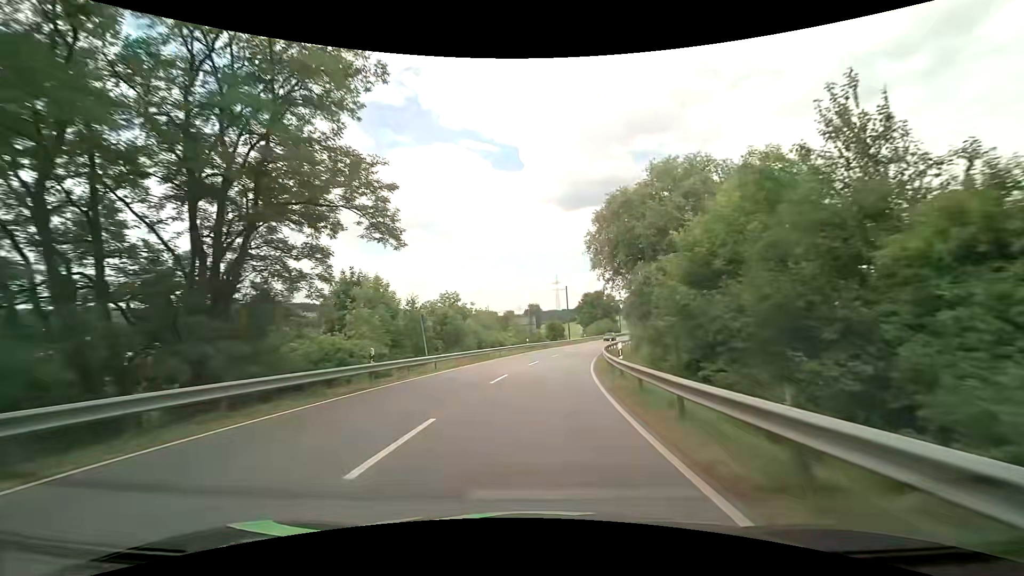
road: secondary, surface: asphalt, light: Day
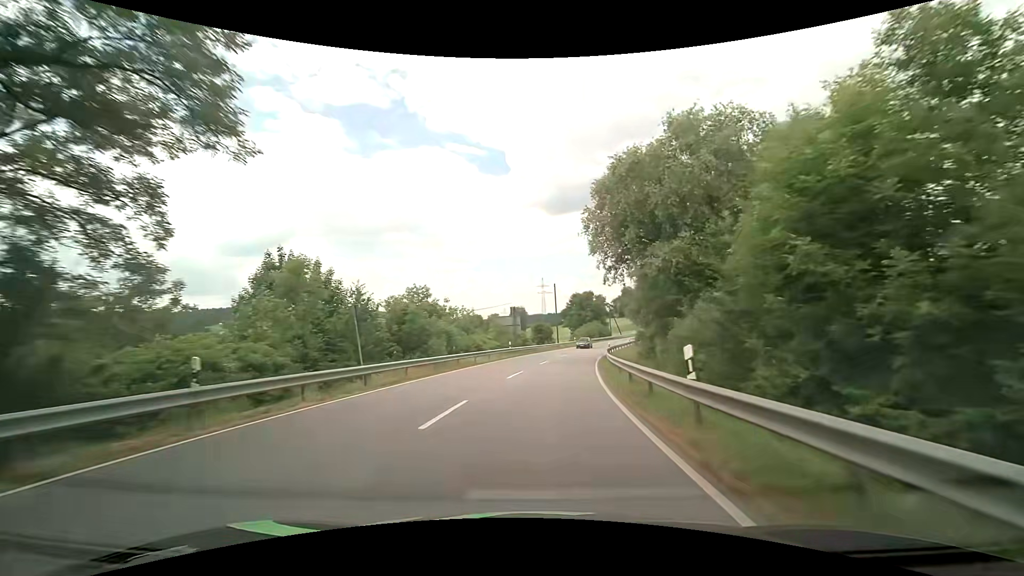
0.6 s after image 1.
(+0.1, +8.9) m; +1°
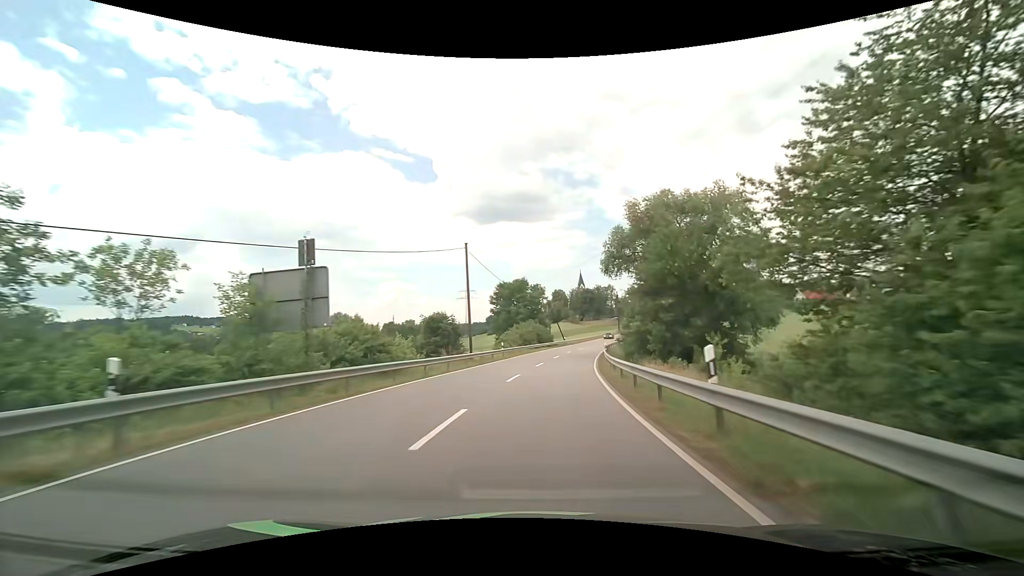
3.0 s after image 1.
(+3.1, +37.1) m; +9°
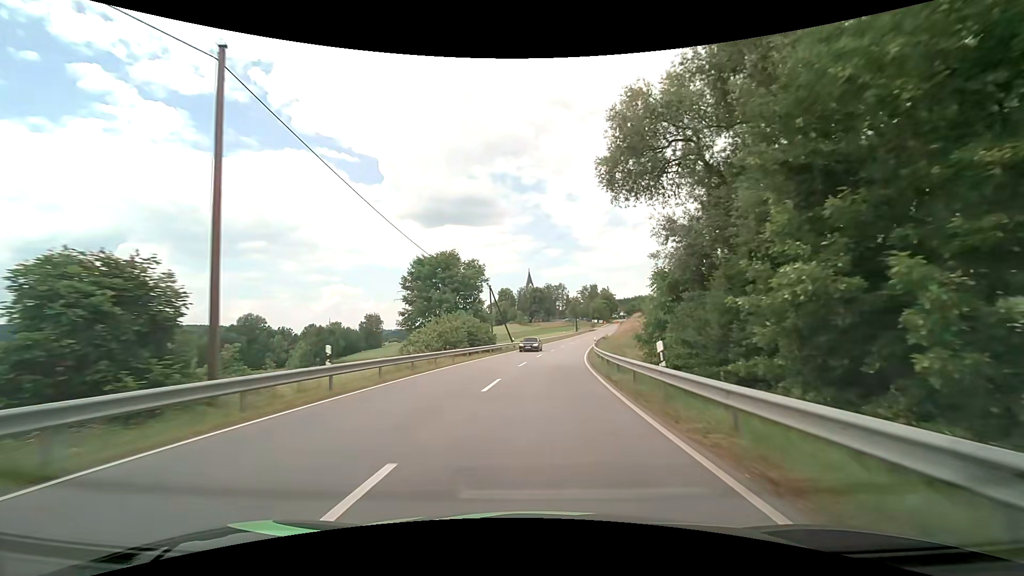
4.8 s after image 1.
(+1.5, +28.6) m; +6°
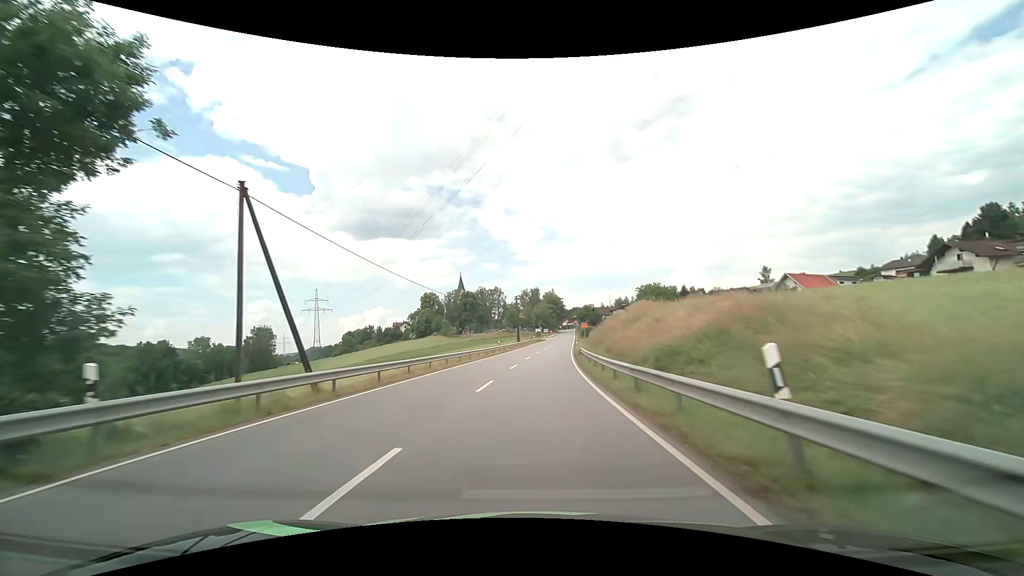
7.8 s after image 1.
(+3.0, +46.4) m; +7°
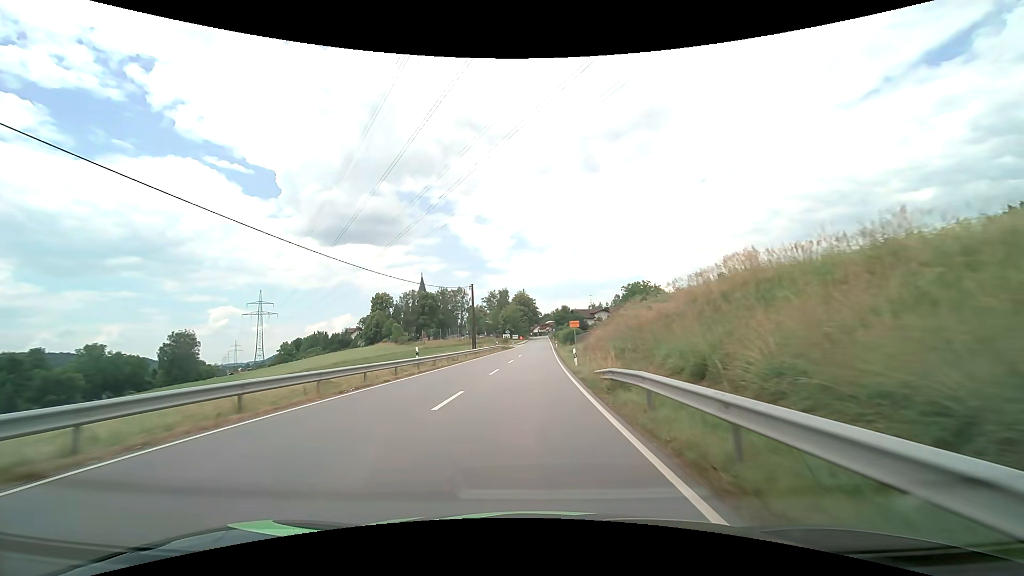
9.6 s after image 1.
(+0.9, +27.7) m; +4°
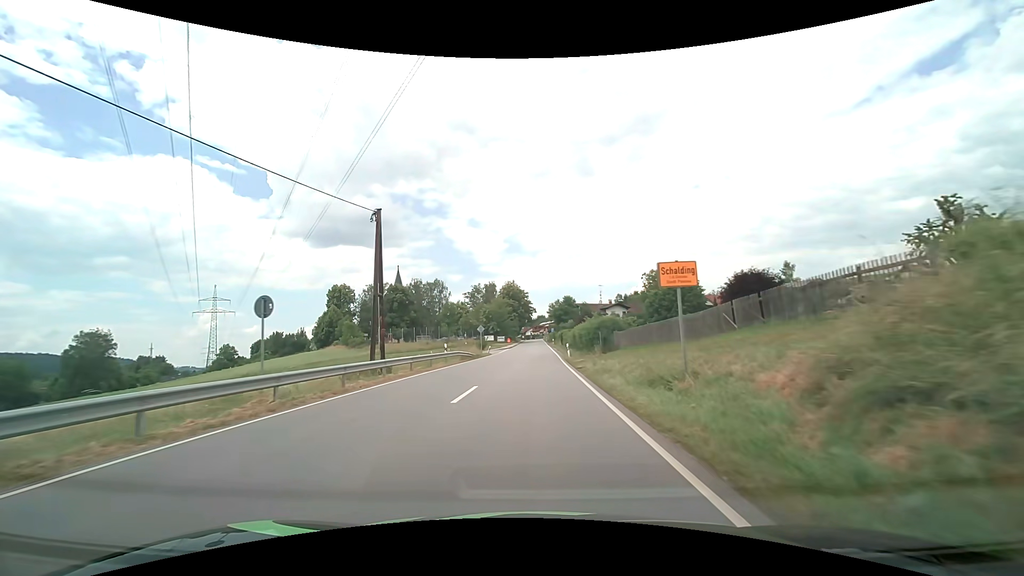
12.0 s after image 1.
(+0.3, +35.1) m; +1°
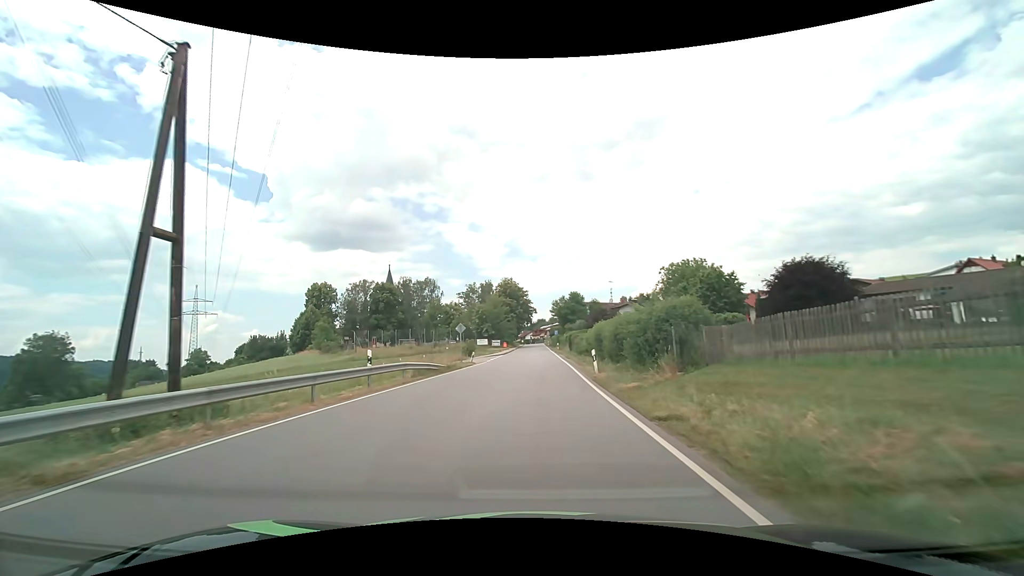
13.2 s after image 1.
(0.0, +14.9) m; 0°
(0, +10) (0, +20) (+1, +30) (+1, +40) (+1, +50) (+1, +60) (+1, +70) (+1, +80) (+2, +90) (+2, +100) m
